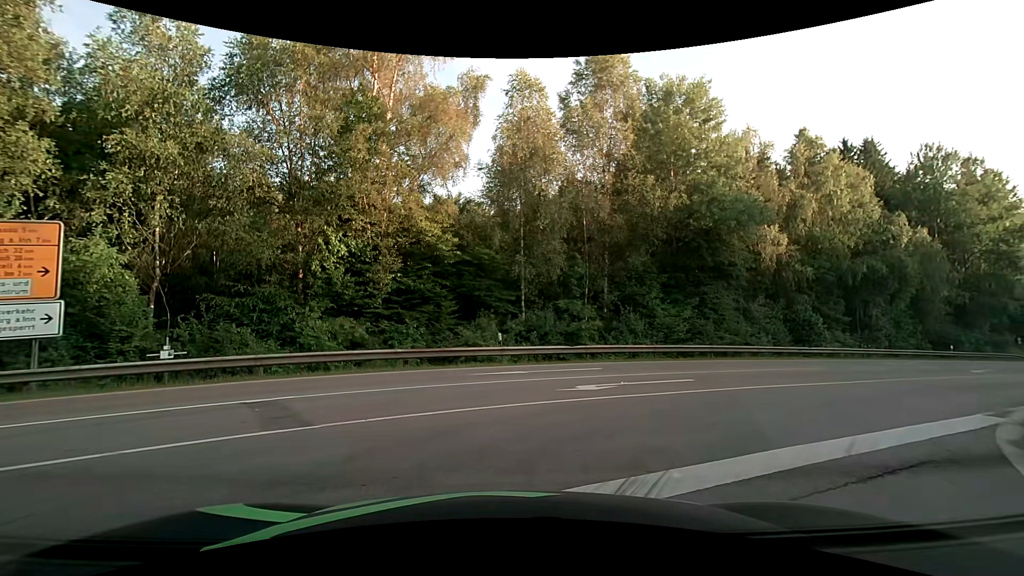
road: motorway_link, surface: asphalt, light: Day
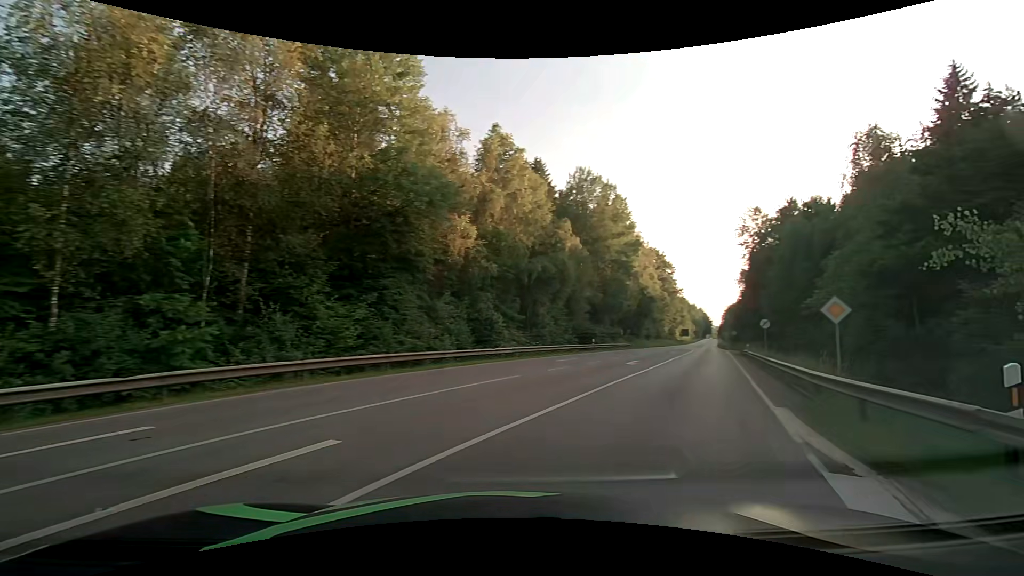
(+2.2, +7.7) m; +36°
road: secondary
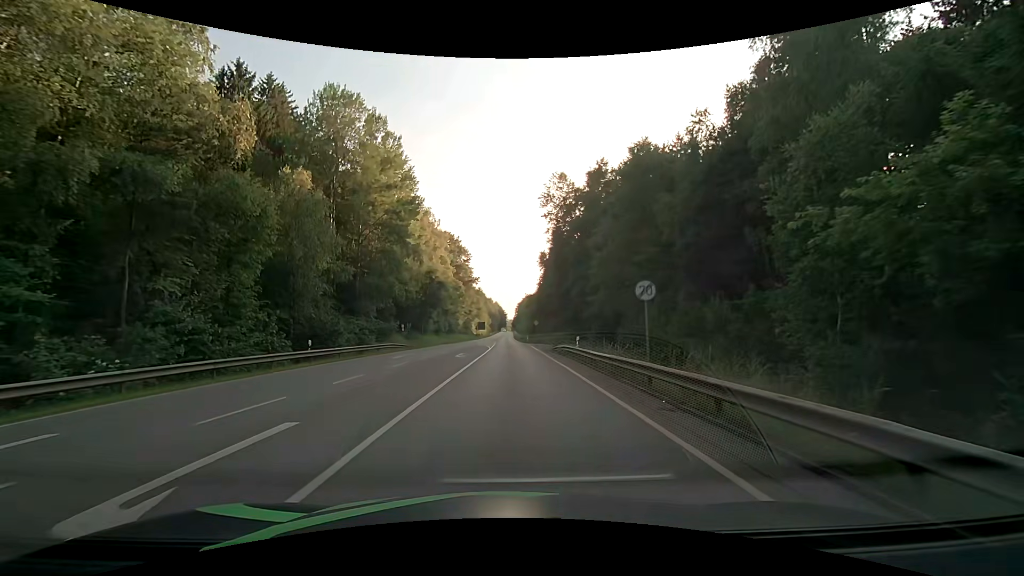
(+7.6, +21.6) m; +24°
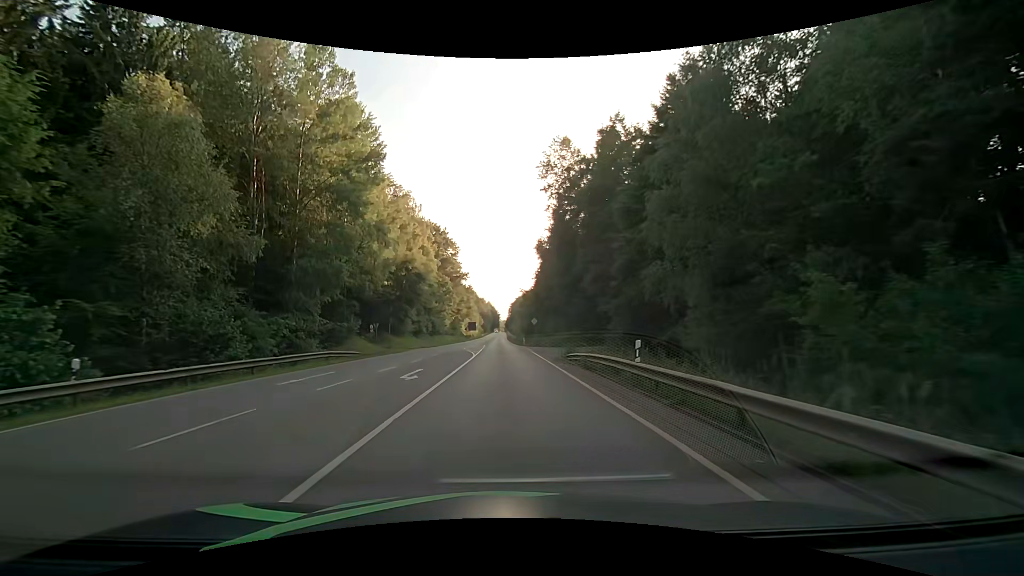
(+0.2, +13.4) m; +1°
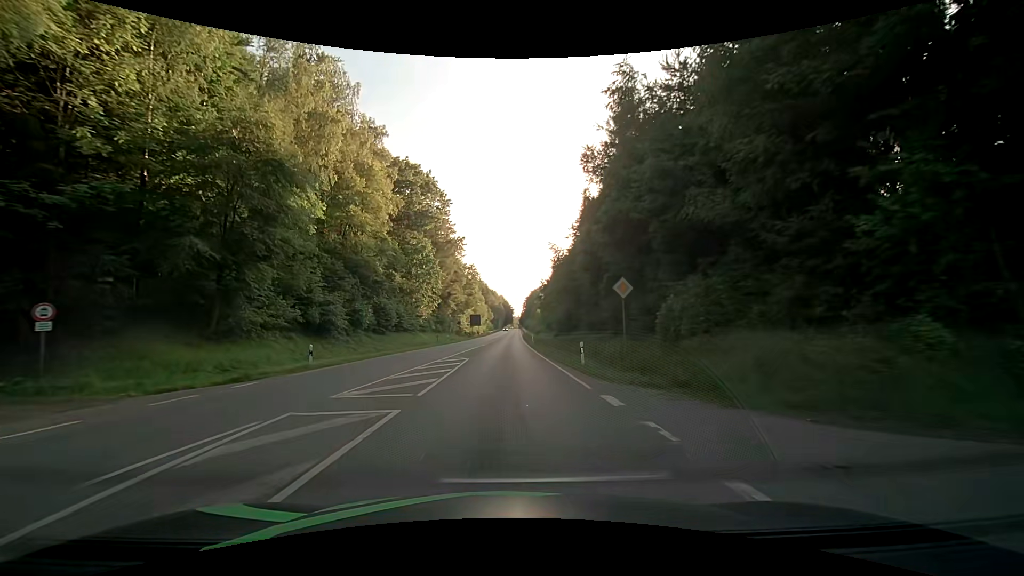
(0.0, +44.5) m; -1°
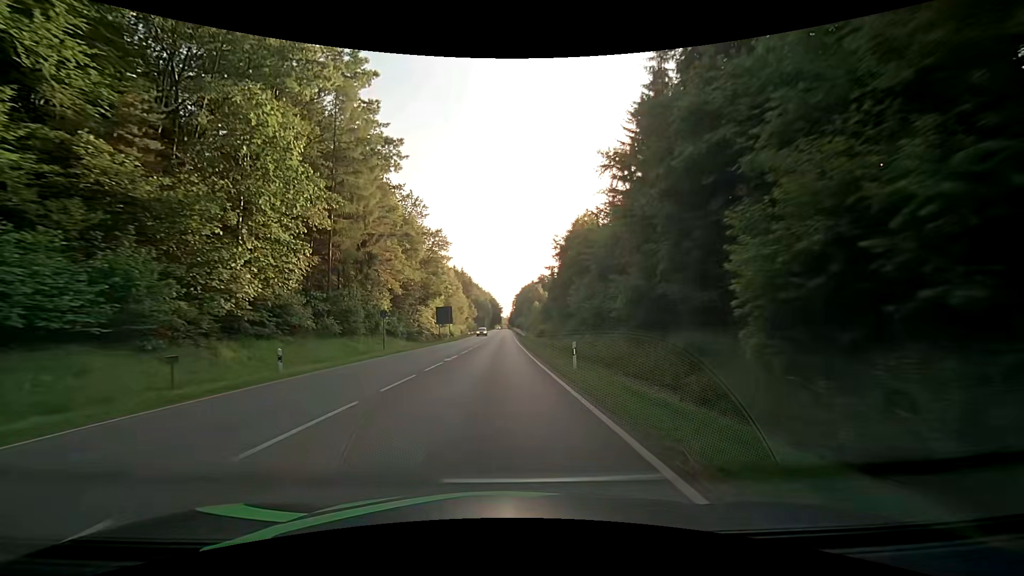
(0.0, +43.2) m; +1°
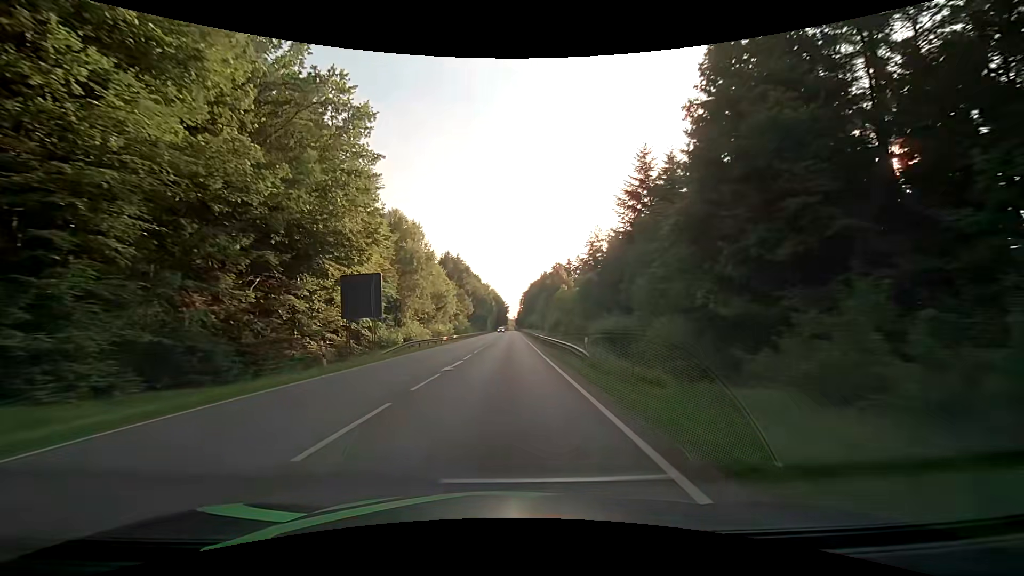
(-0.2, +48.5) m; -1°
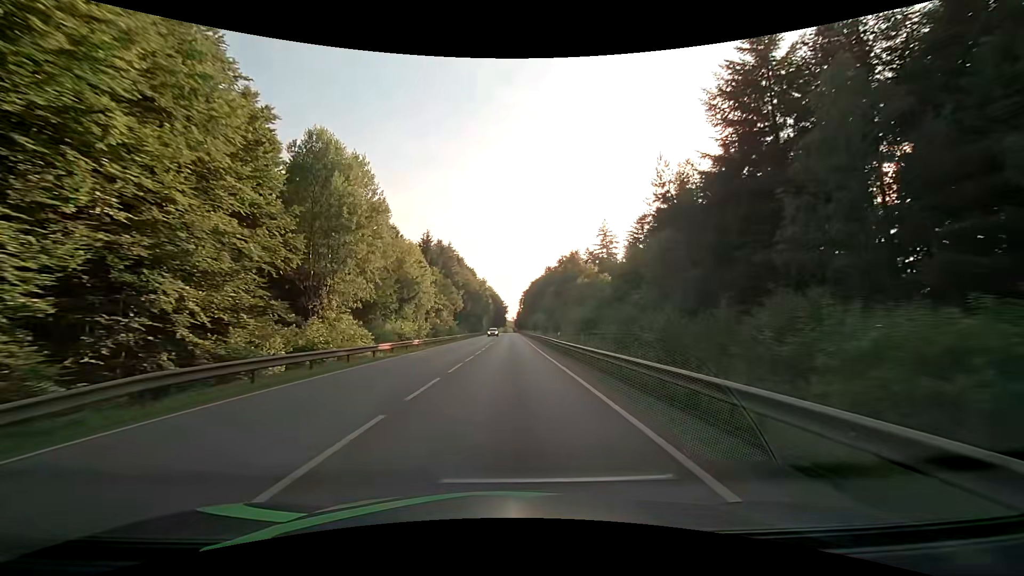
(0.0, +25.8) m; 0°
(0, +10) (0, +20) (0, +30) (0, +40) (0, +50) (+1, +60) (+1, +70) (+1, +80) (+1, +90) (+1, +100) m
